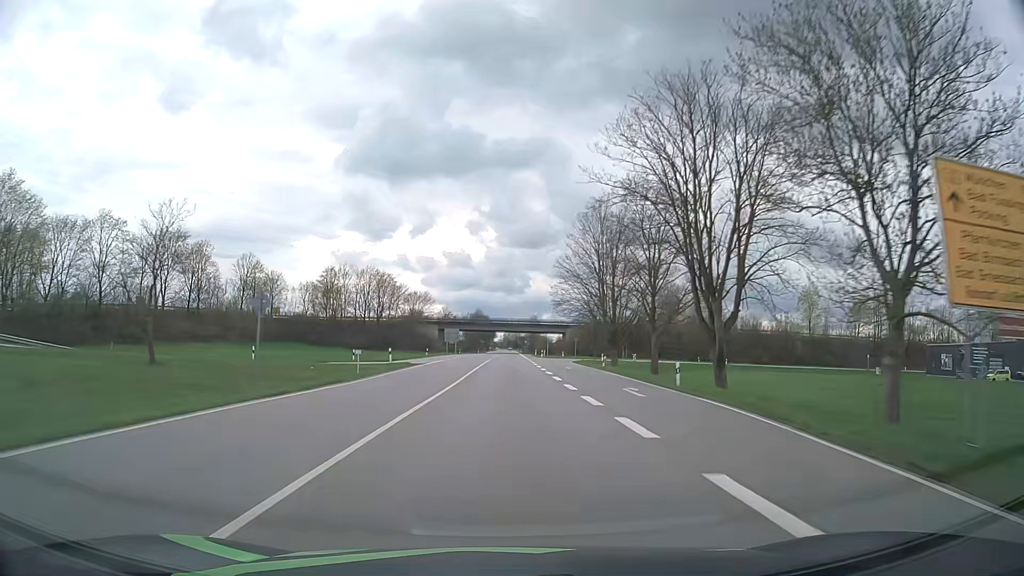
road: primary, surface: asphalt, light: Day
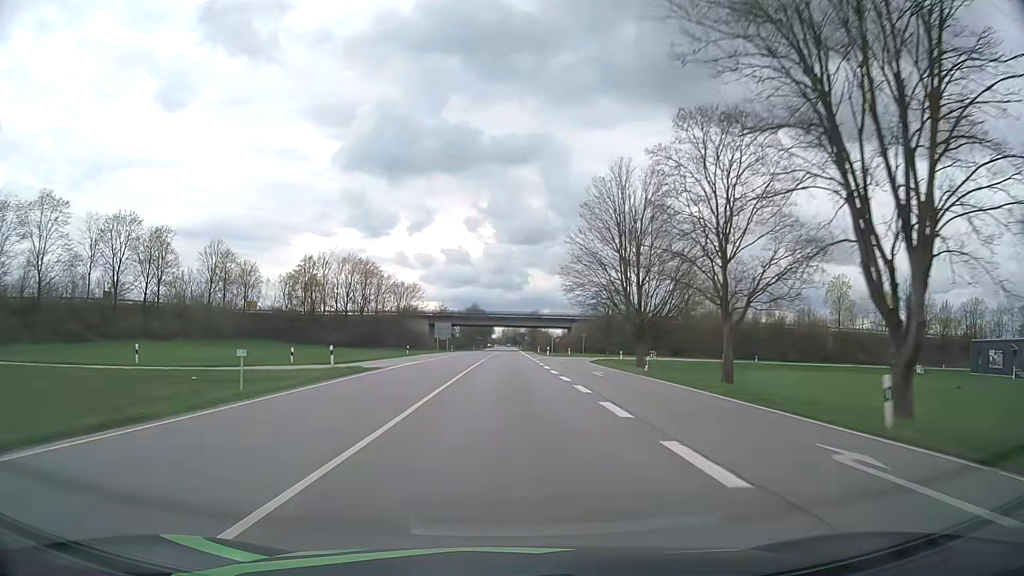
(0.0, +15.8) m; 0°
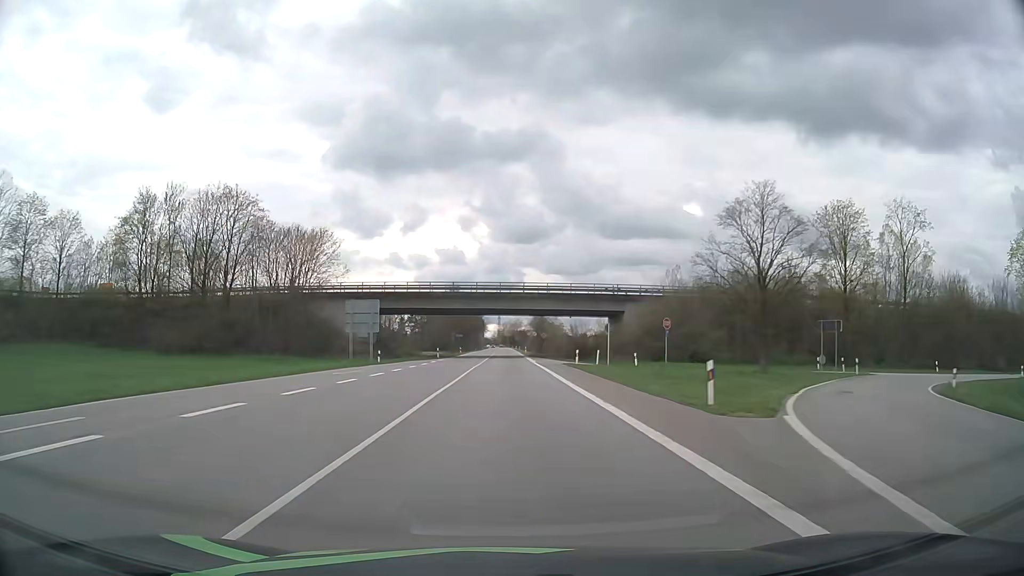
(+0.2, +63.0) m; 0°
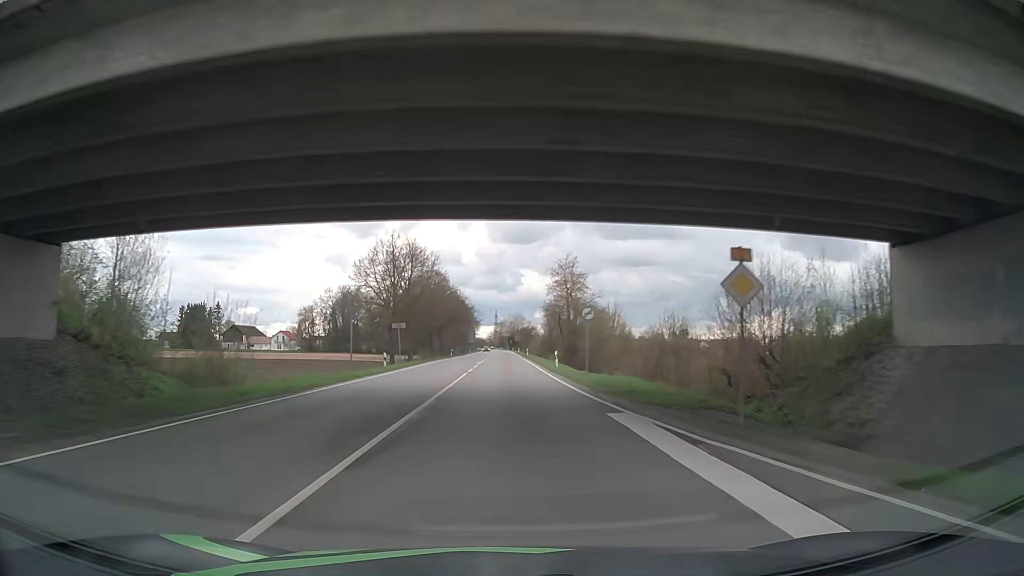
(-0.2, +62.9) m; 0°
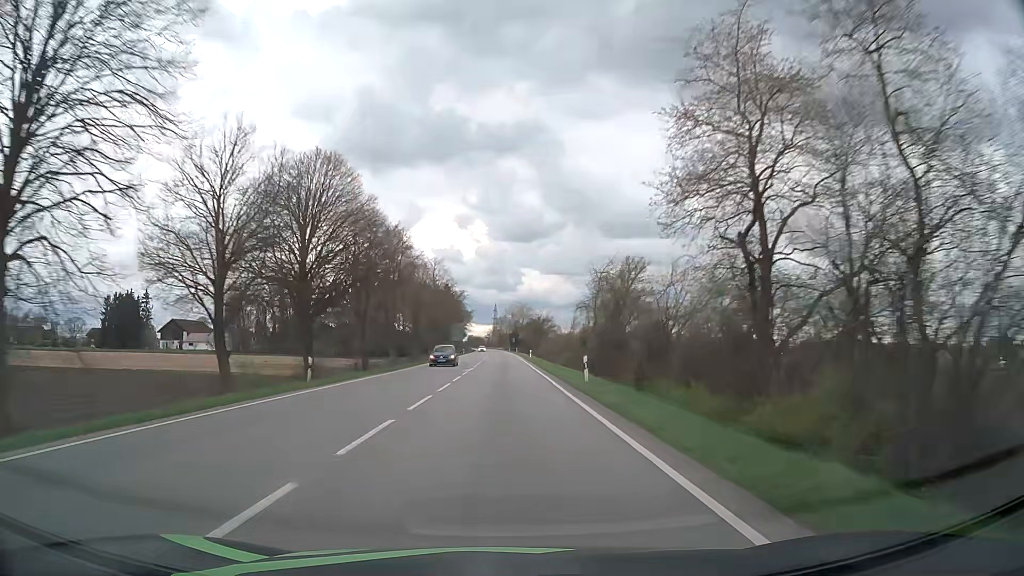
(+0.1, +62.9) m; 0°
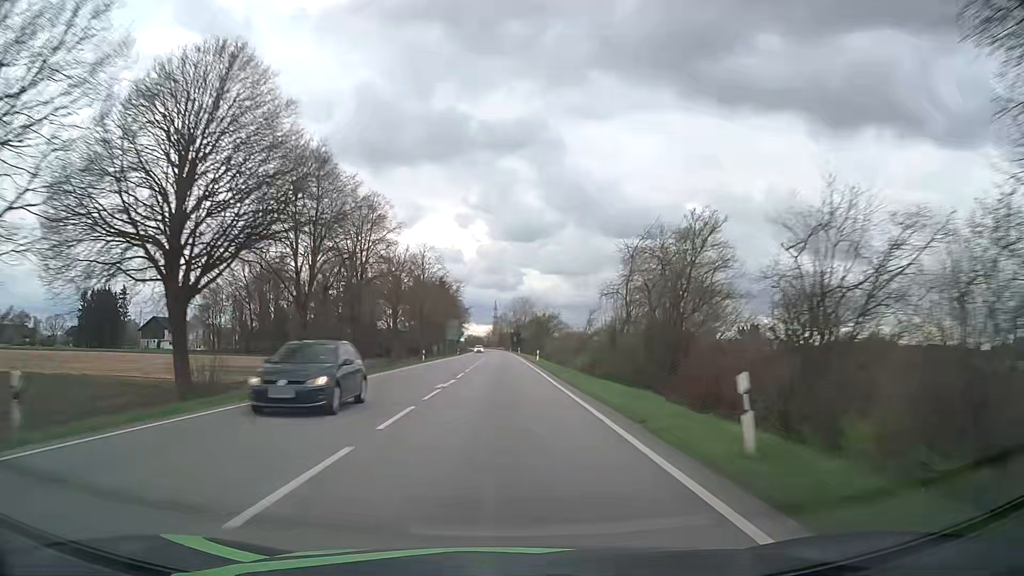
(0.0, +15.7) m; 0°
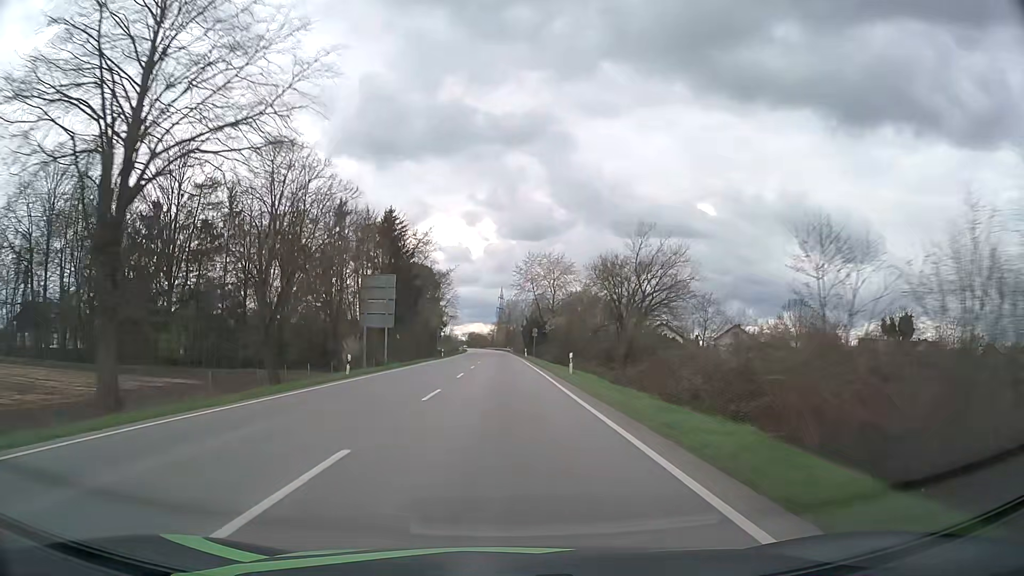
(-0.2, +78.5) m; -1°
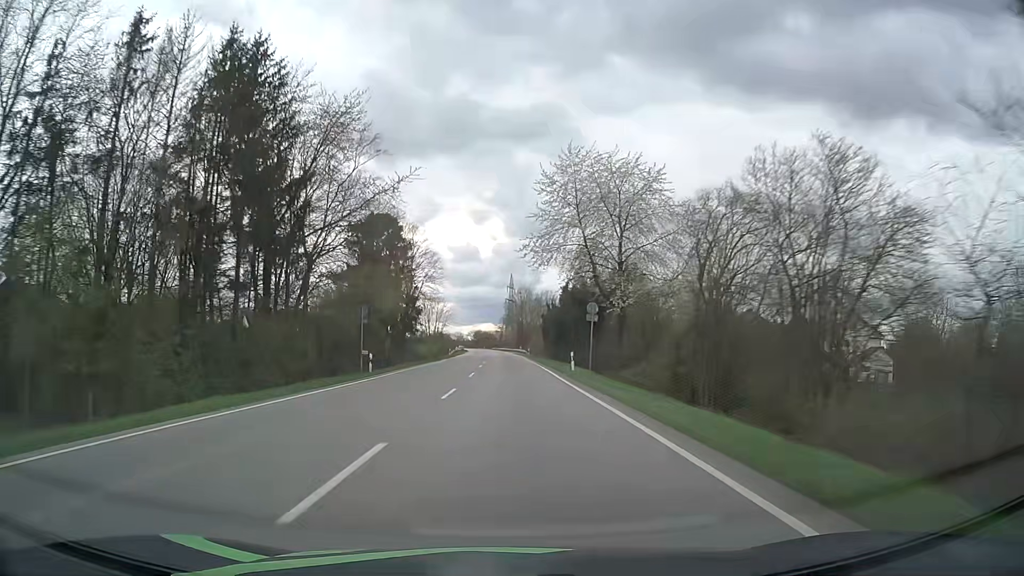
(-0.2, +47.1) m; -1°
(0, +10) (0, +20) (0, +30) (0, +40) (0, +50) (0, +60) (0, +70) (0, +80) (-1, +90) (-1, +100) m
